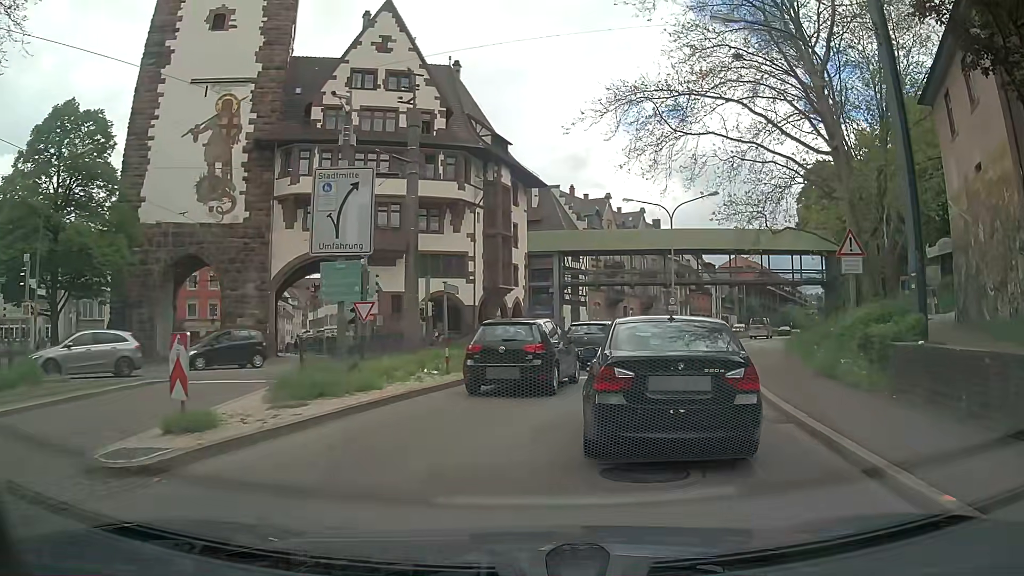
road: primary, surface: asphalt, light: Day
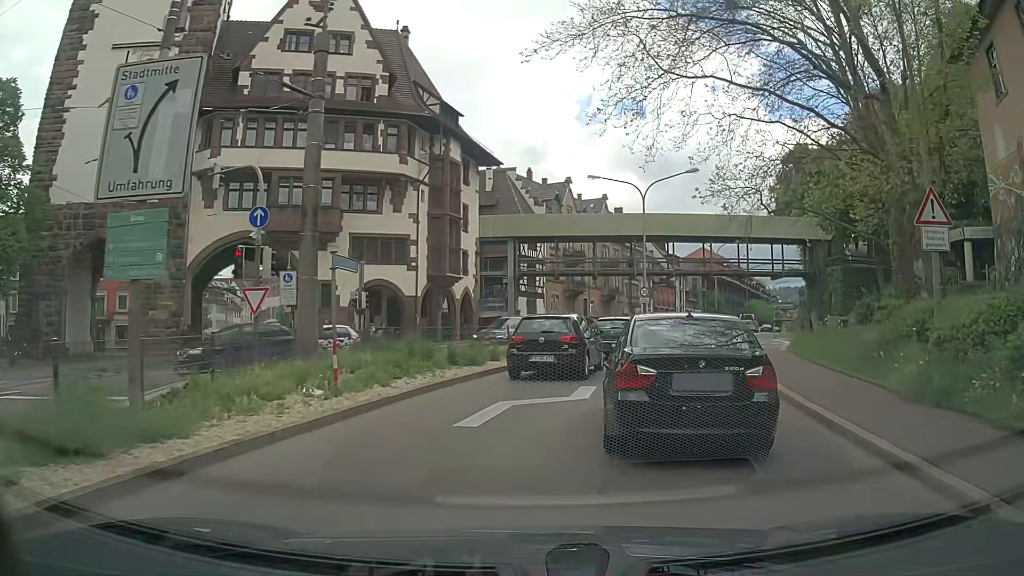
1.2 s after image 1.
(+0.2, +5.9) m; +4°
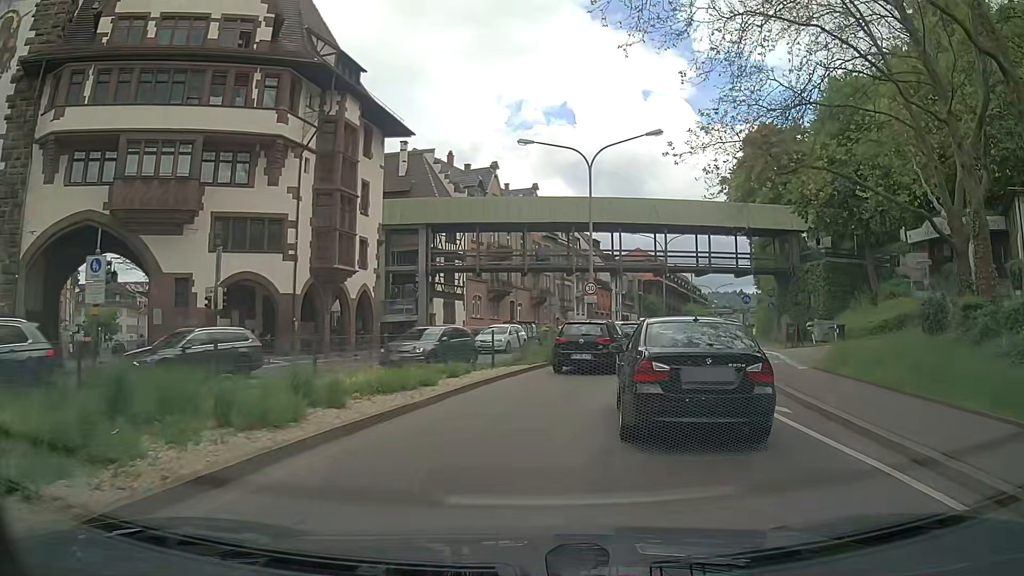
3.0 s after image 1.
(+0.4, +9.6) m; +5°
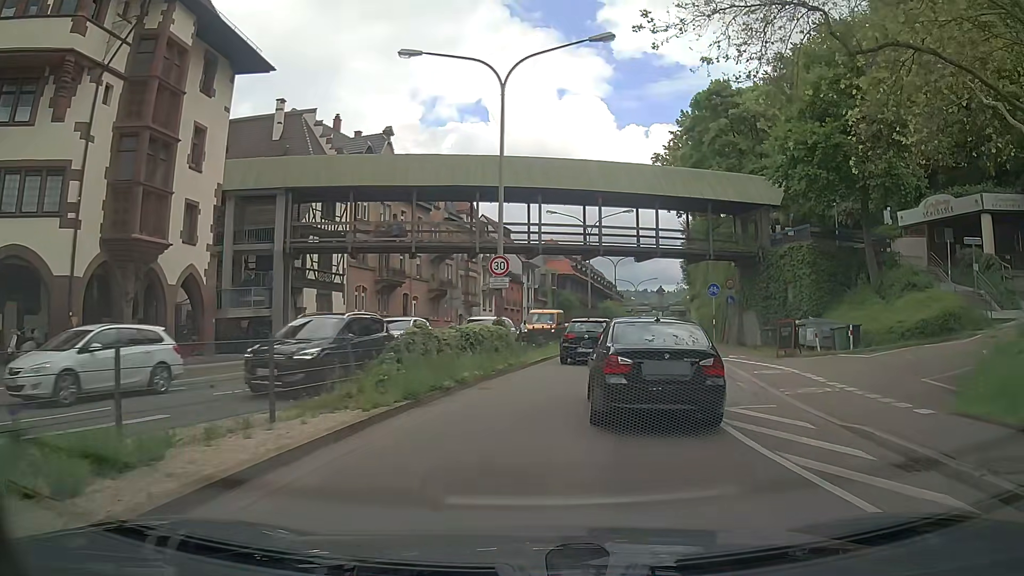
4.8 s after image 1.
(+0.8, +11.1) m; +7°
